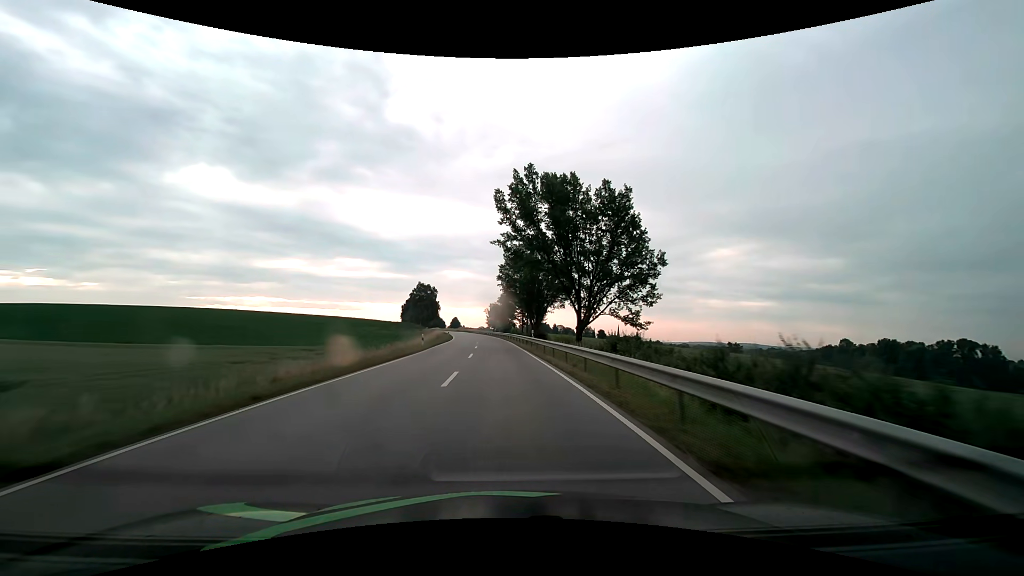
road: secondary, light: Day
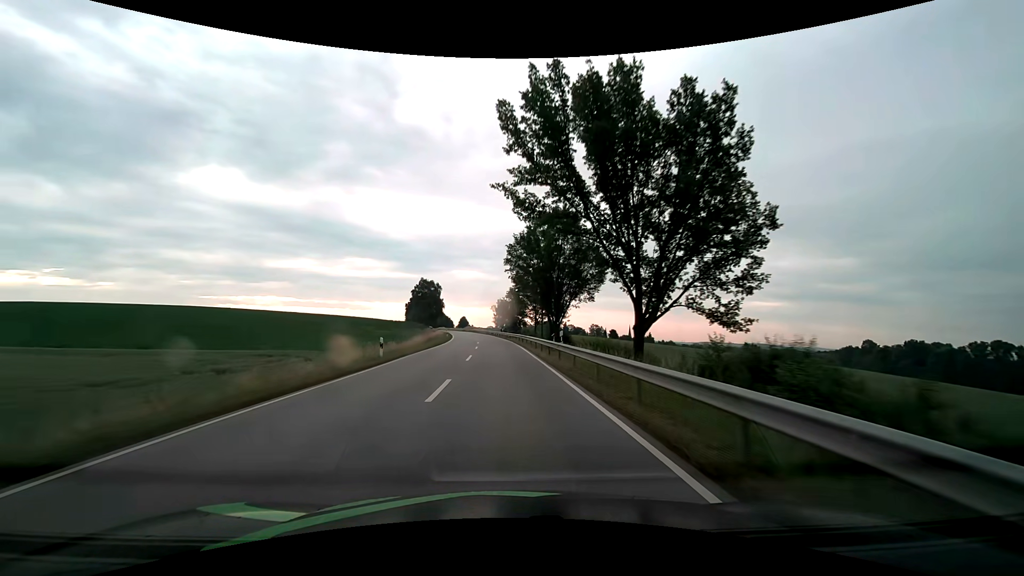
(-0.1, +14.2) m; -1°
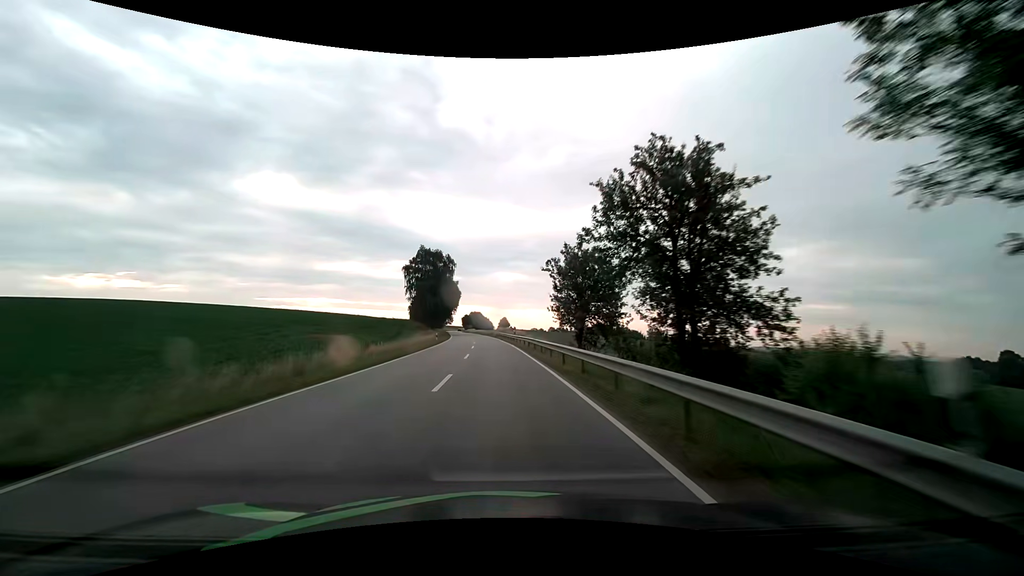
(-2.9, +70.8) m; -5°
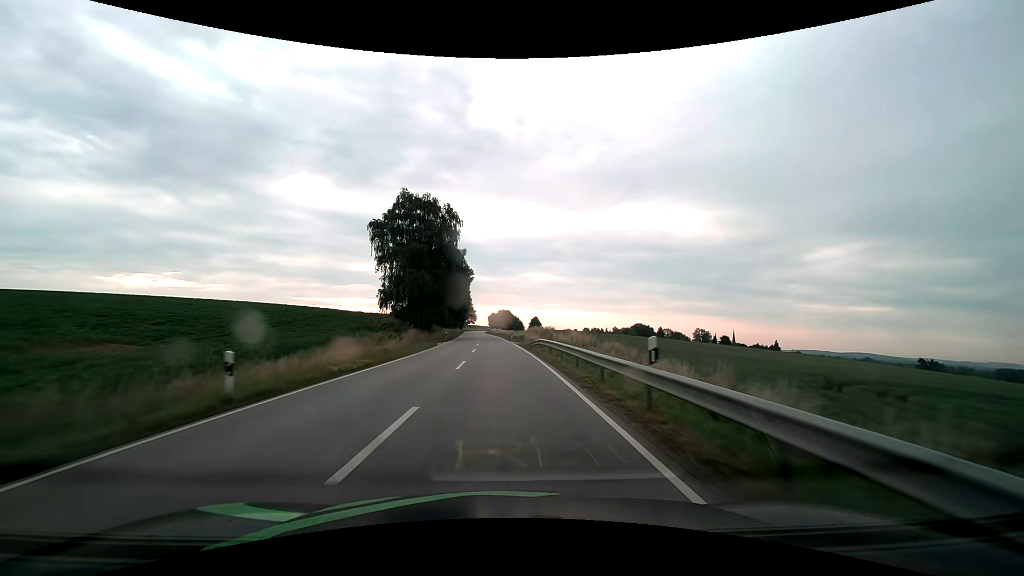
(-1.3, +42.5) m; -3°
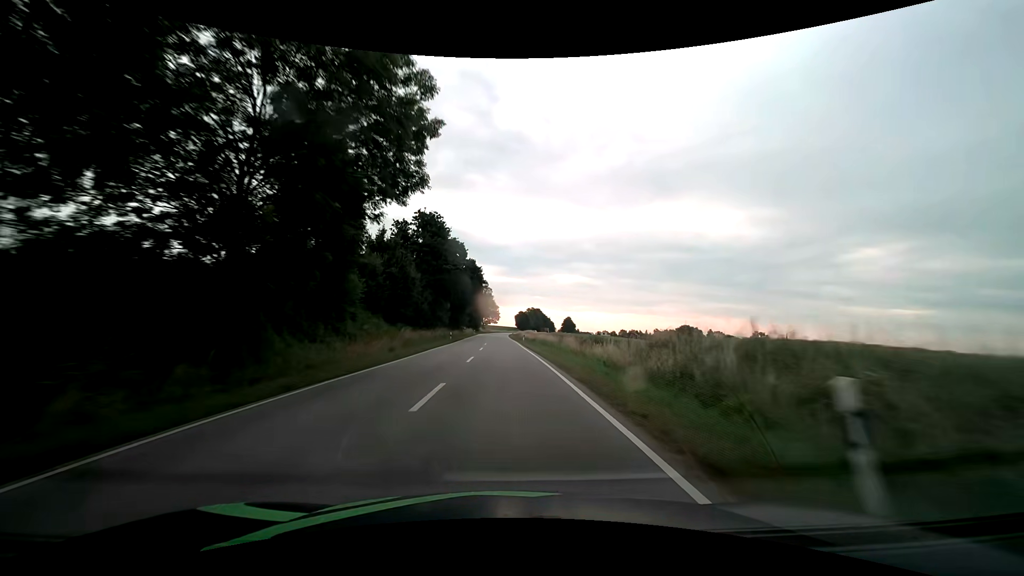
(-1.7, +56.7) m; -3°
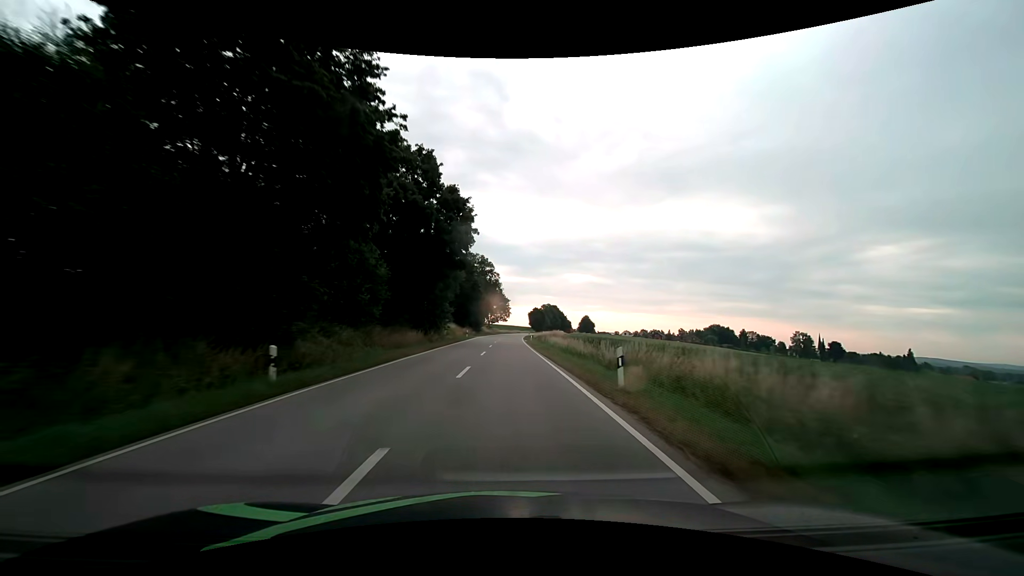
(-0.4, +42.5) m; -1°
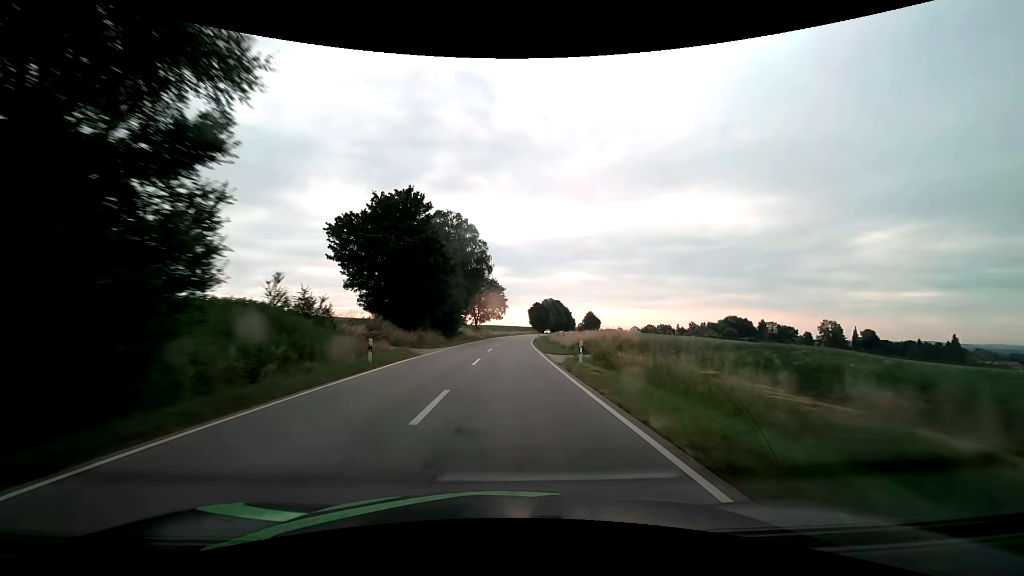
(+0.1, +42.6) m; +1°
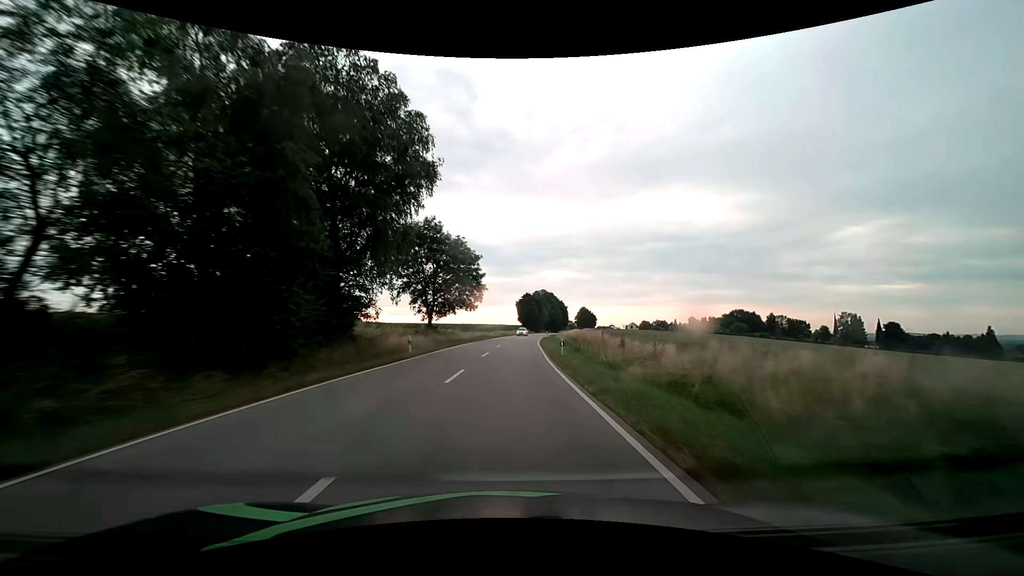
(+0.6, +42.6) m; +2°
(0, +10) (0, +20) (+1, +30) (+1, +40) (+2, +50) (+2, +60) (+3, +70) (+4, +80) (+5, +90) (+6, +100) m
